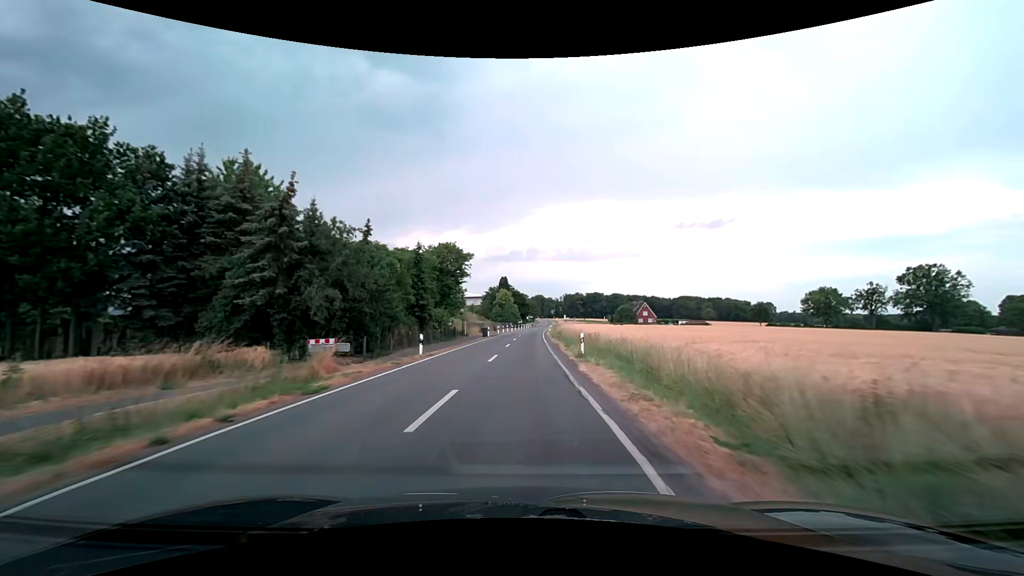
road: secondary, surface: asphalt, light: Day
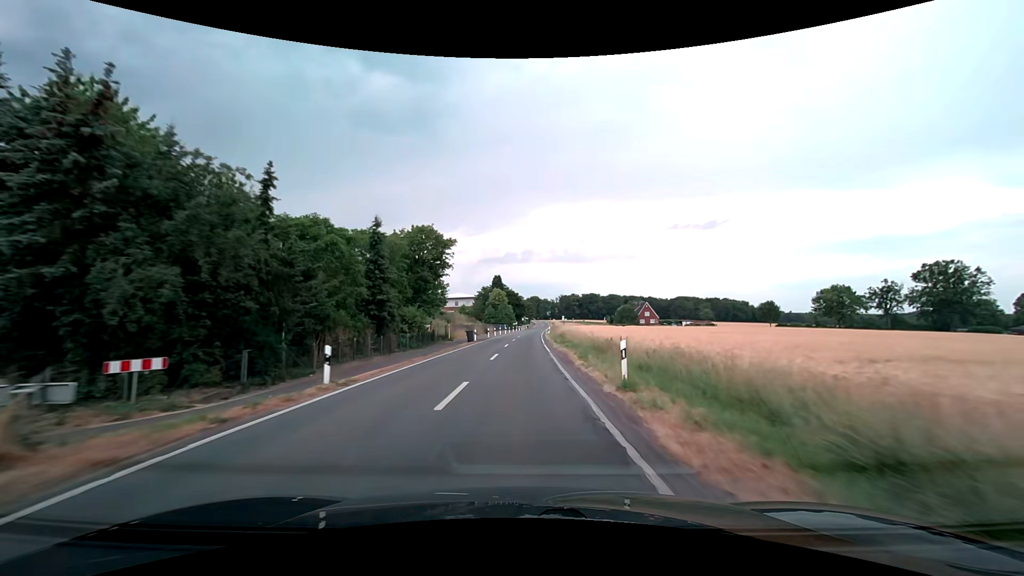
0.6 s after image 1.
(+0.1, +10.3) m; +1°
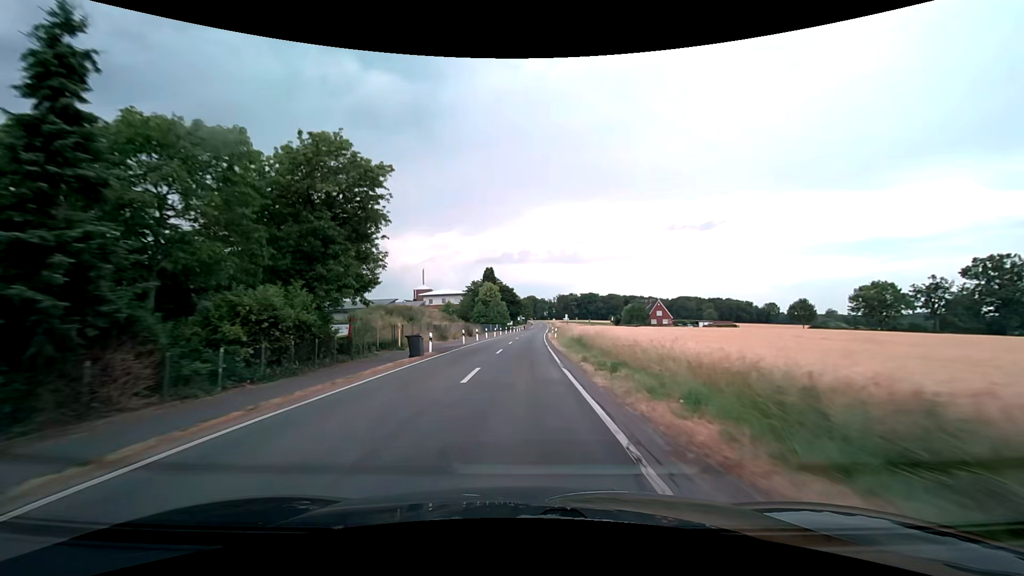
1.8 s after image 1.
(+0.2, +20.7) m; +1°
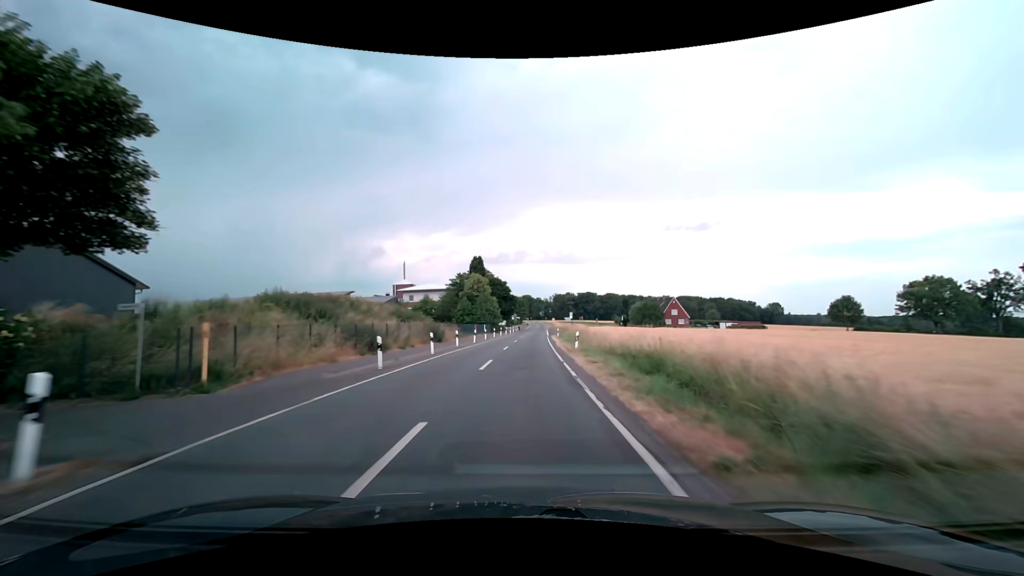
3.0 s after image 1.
(+0.1, +20.8) m; +1°
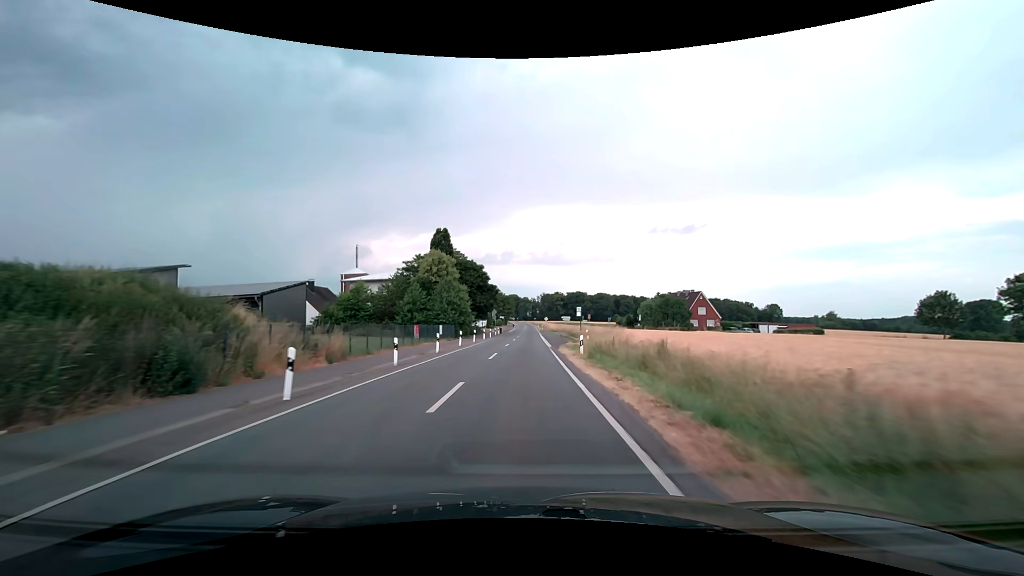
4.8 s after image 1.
(+0.5, +31.3) m; +2°
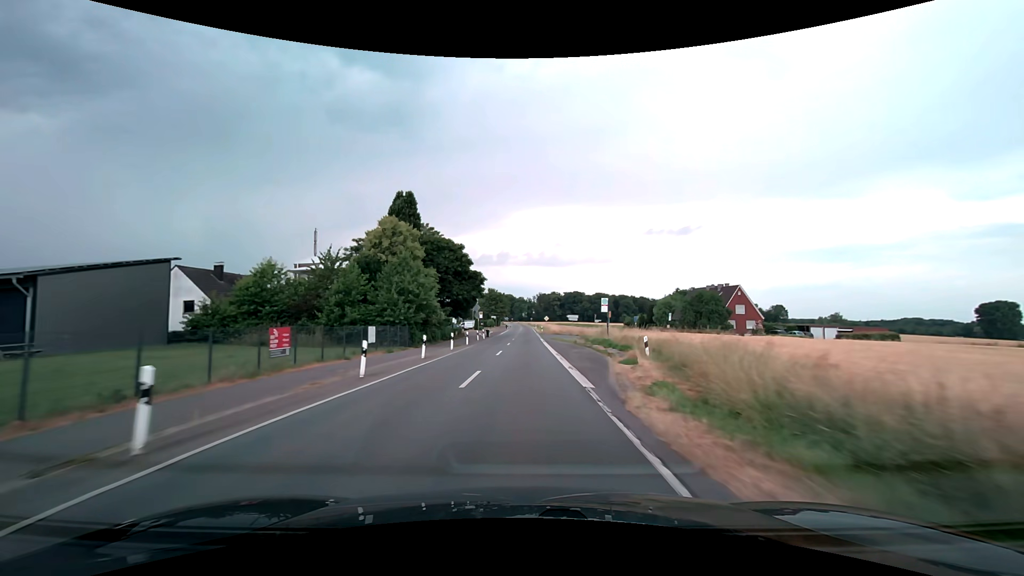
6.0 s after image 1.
(+0.1, +21.0) m; +1°
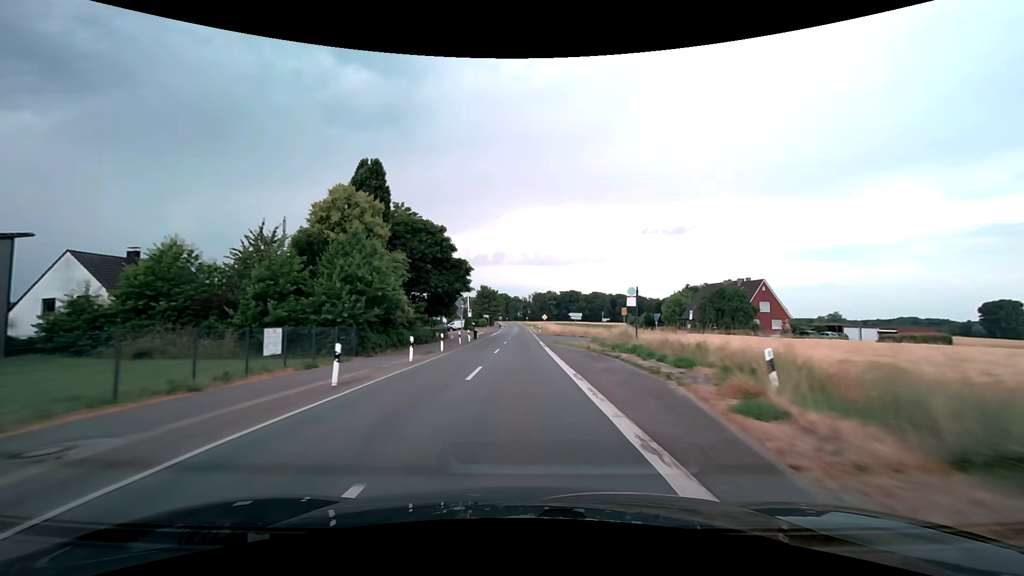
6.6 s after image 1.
(0.0, +10.5) m; 0°
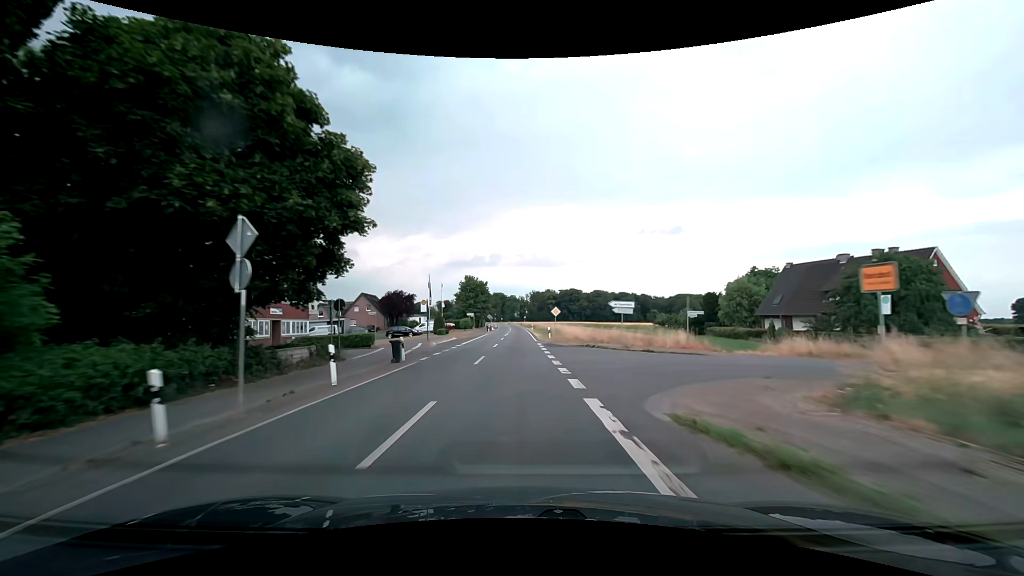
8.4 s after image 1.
(+0.2, +31.7) m; +1°
(0, +10) (0, +20) (0, +30) (0, +40) (0, +50) (-1, +60) (-1, +70) (-1, +80) (-1, +90) (-1, +100) m
